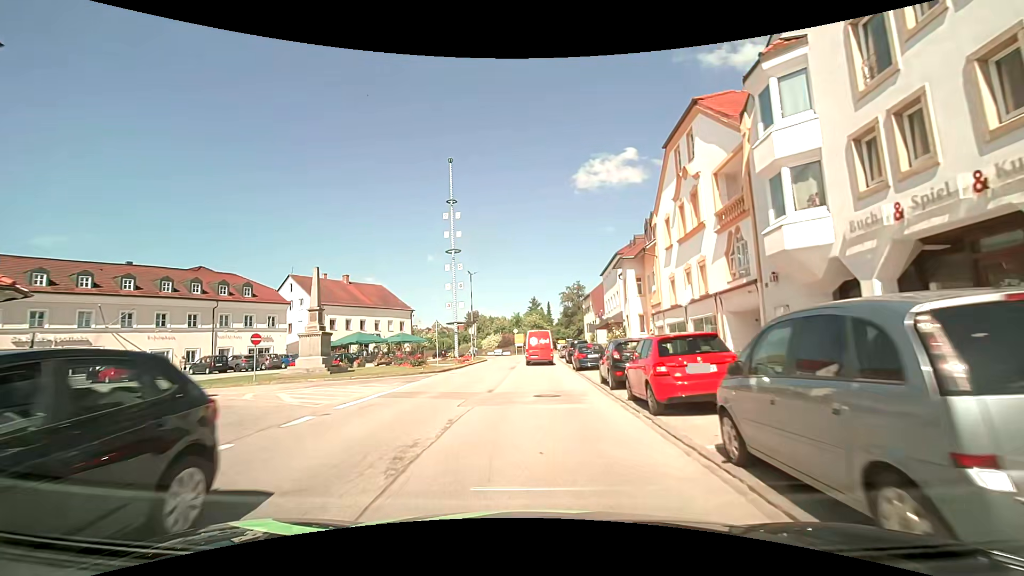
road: secondary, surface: asphalt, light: Day
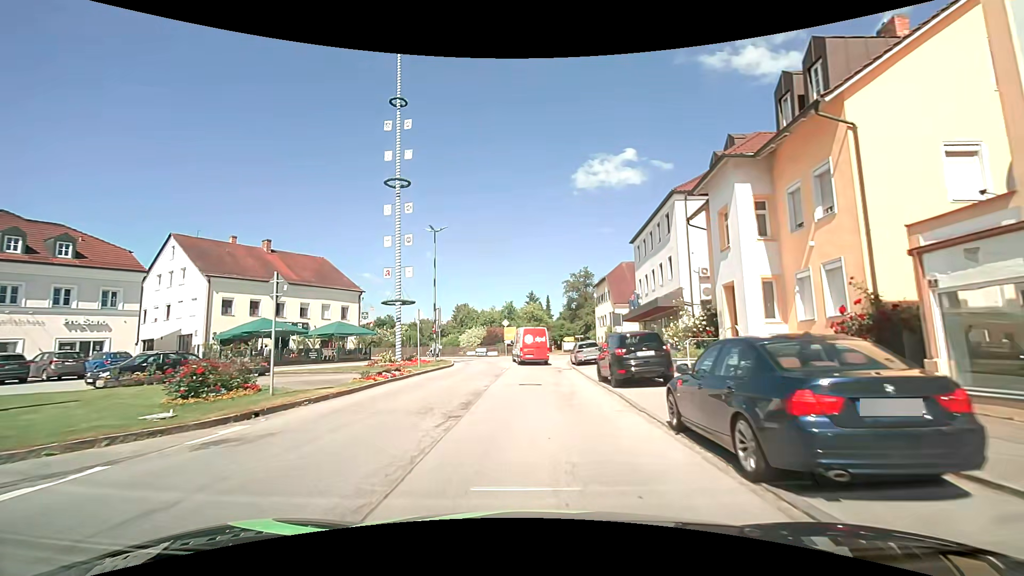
(0.0, +21.5) m; +2°
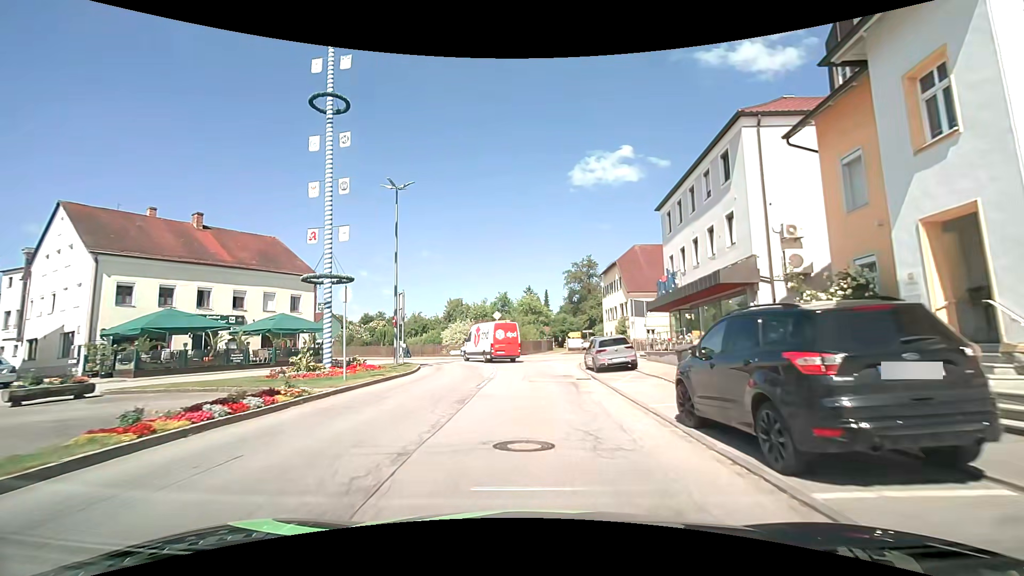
(-0.2, +10.3) m; -1°
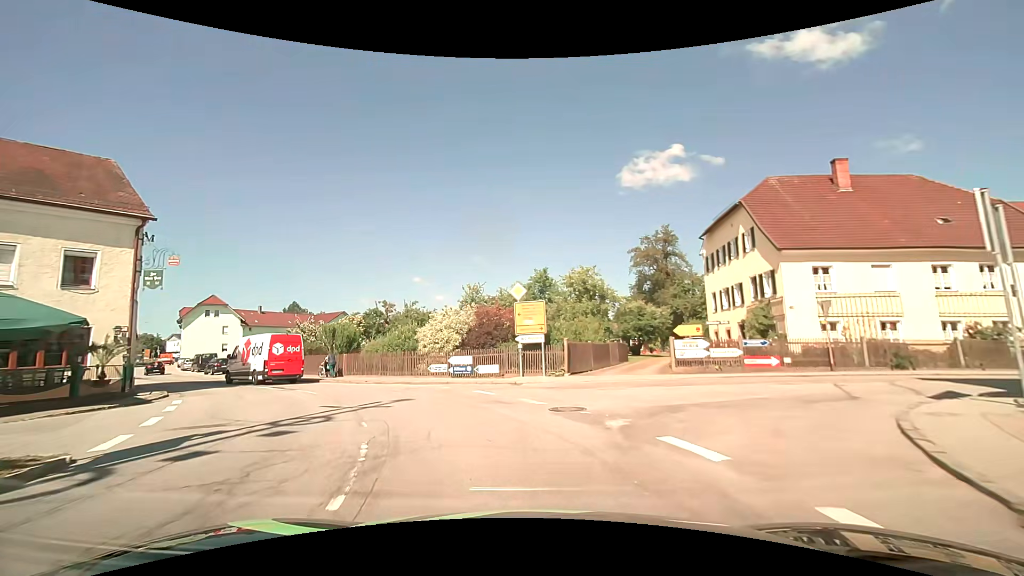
(-0.3, +24.2) m; -6°
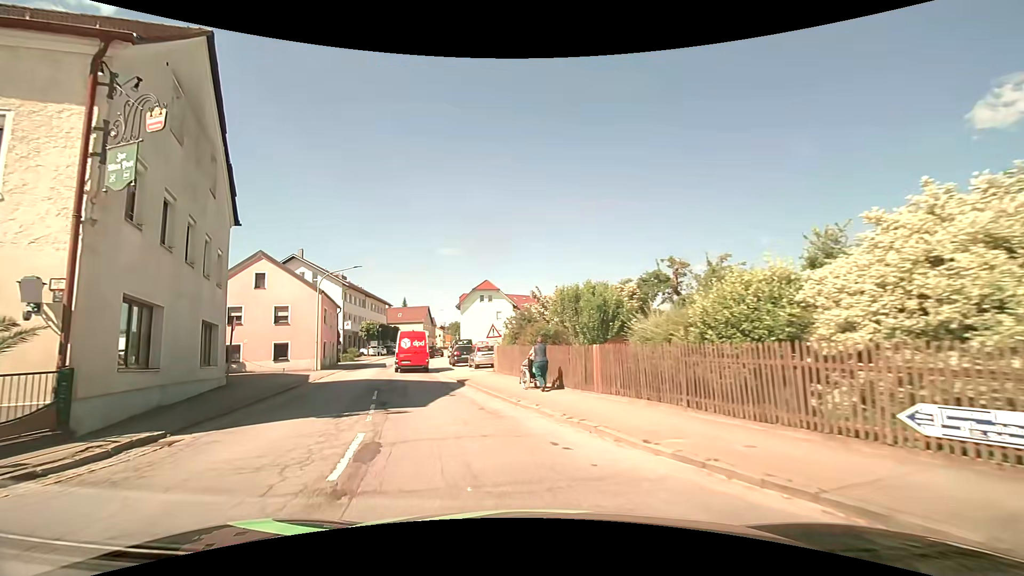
(-4.2, +17.0) m; -31°
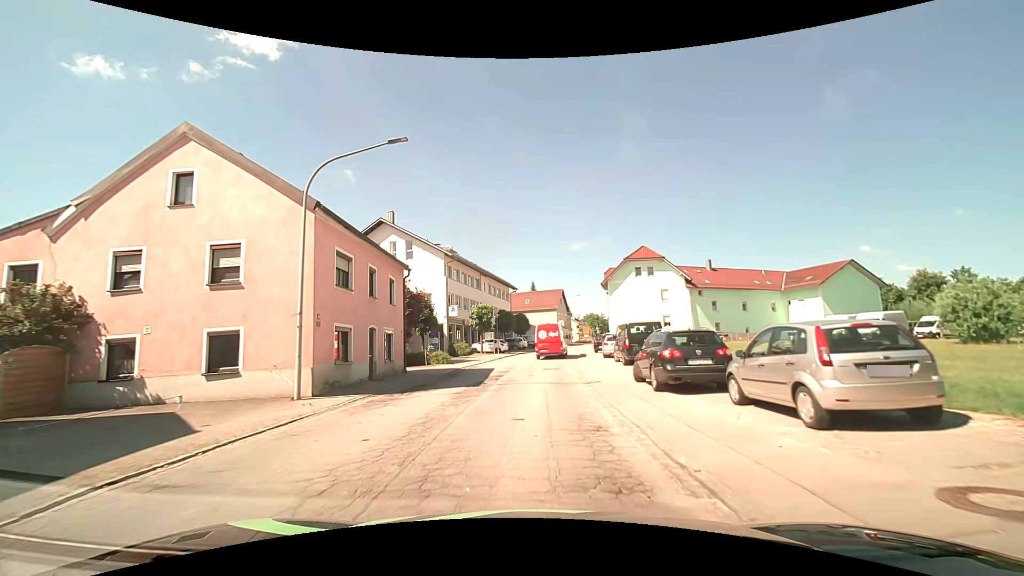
(-4.8, +23.1) m; -15°
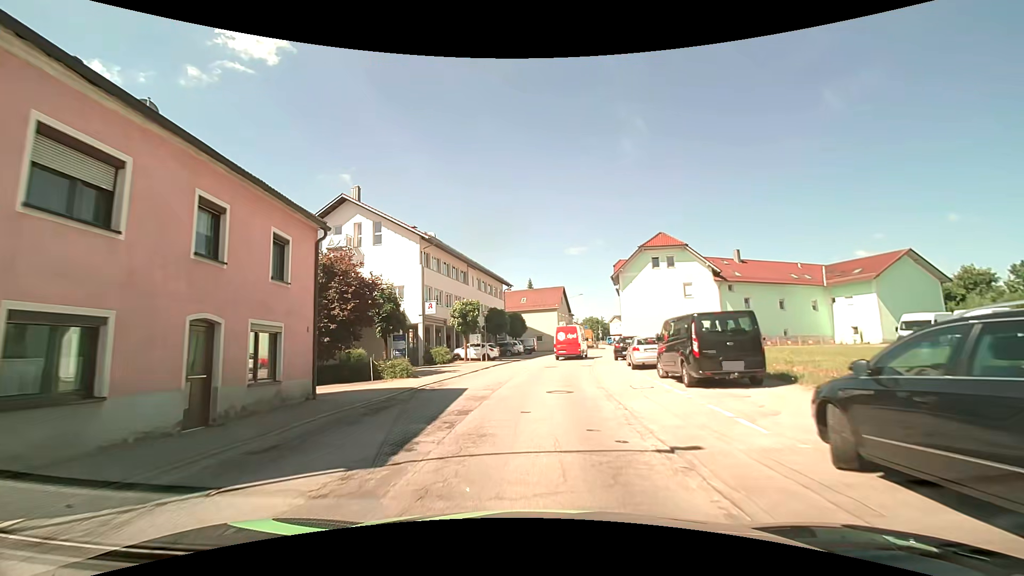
(0.0, +10.0) m; 0°
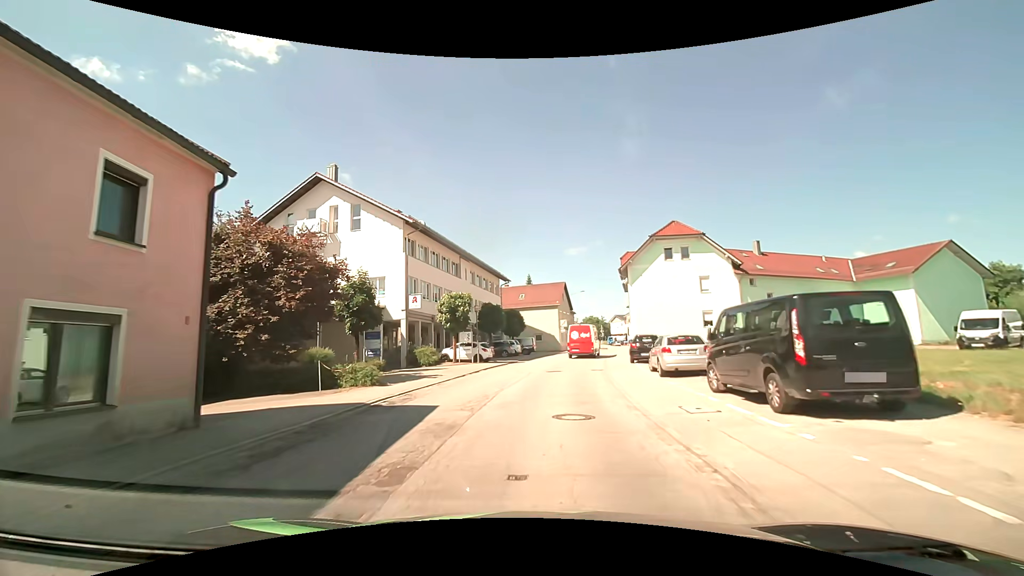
(0.0, +5.1) m; 0°
(0, +10) (+1, +20) (+2, +30) (+4, +40) (+6, +50) (+8, +59) (+10, +69) (+13, +79) (+16, +88) (+18, +98) m
